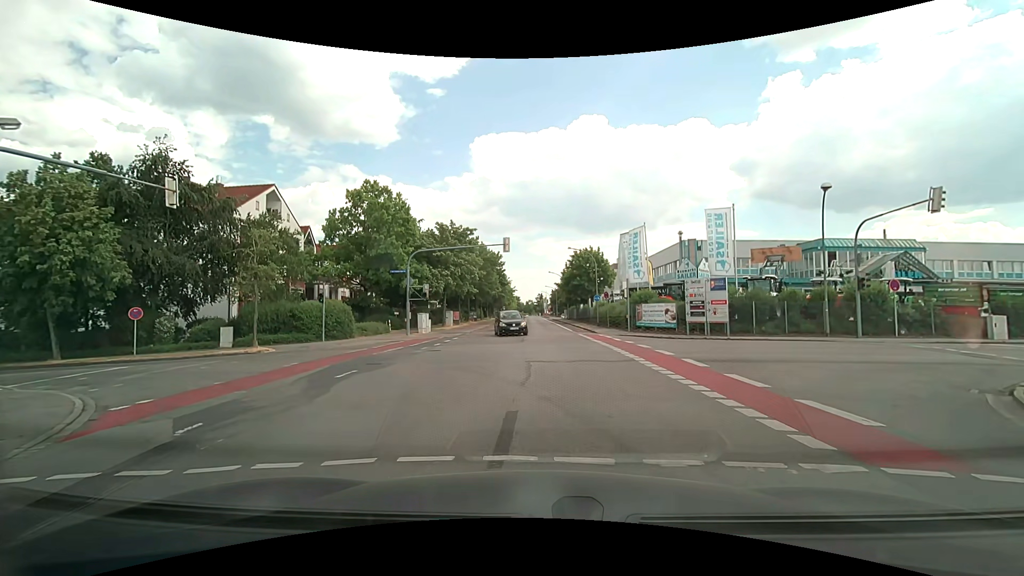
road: tertiary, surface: asphalt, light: Day
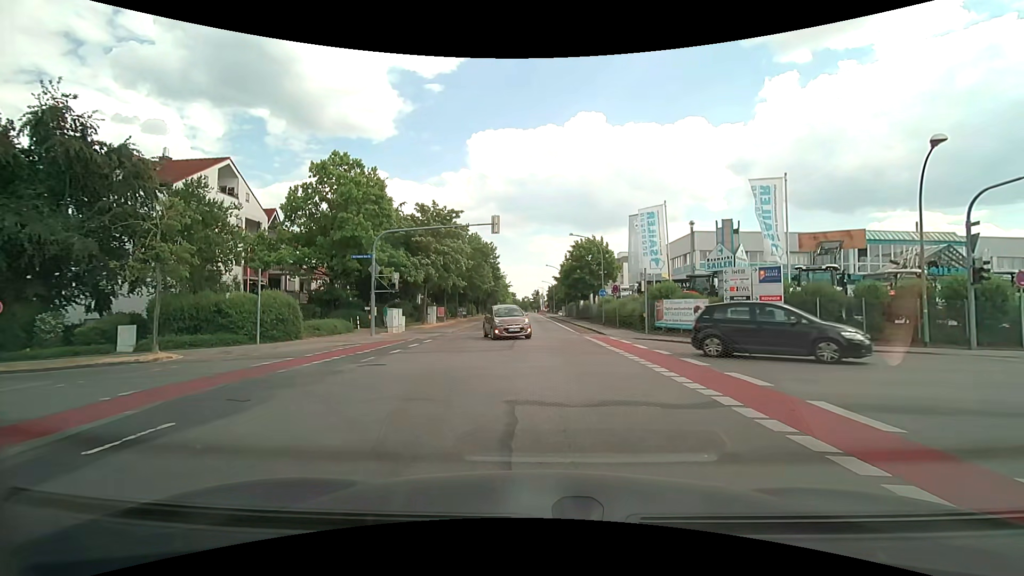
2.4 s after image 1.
(-0.1, +6.6) m; 0°
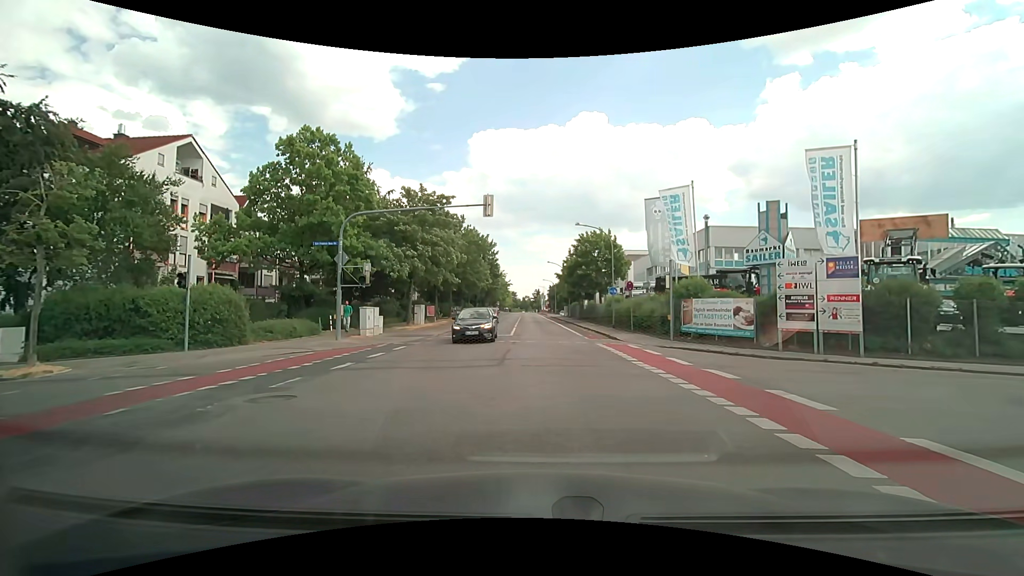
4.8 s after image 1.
(0.0, +4.8) m; 0°
